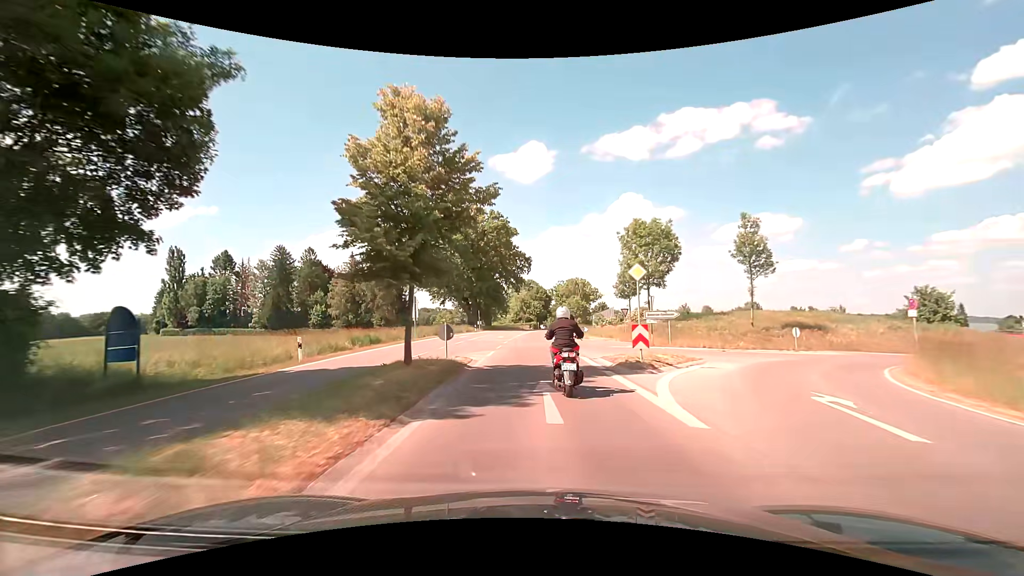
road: secondary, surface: asphalt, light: Day
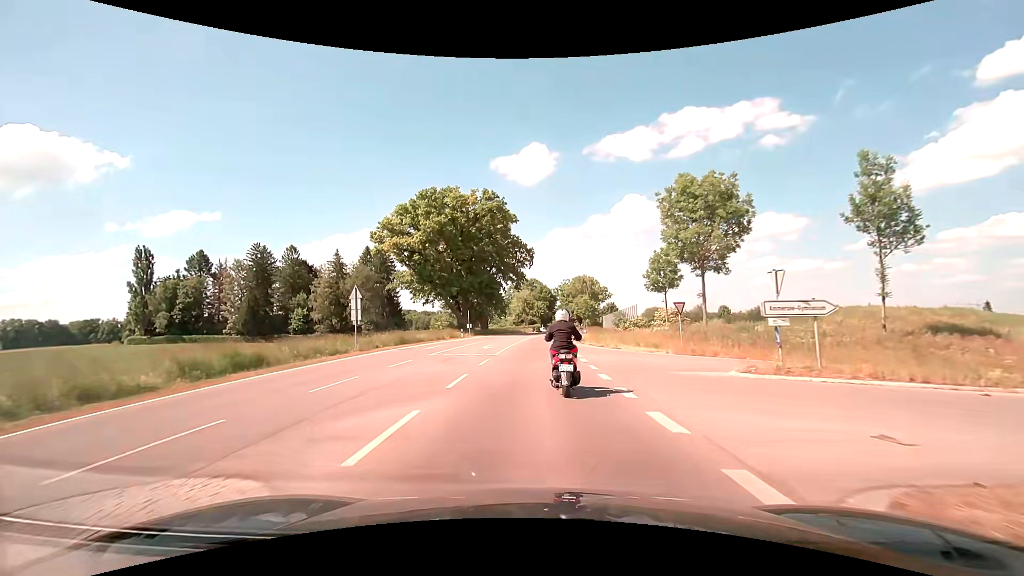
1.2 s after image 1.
(0.0, +15.0) m; 0°
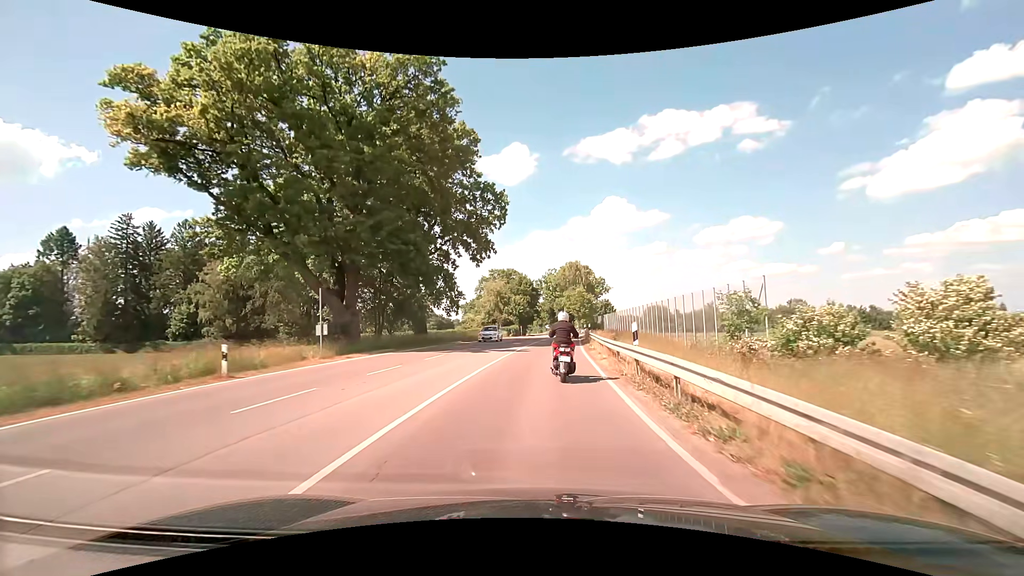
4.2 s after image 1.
(+0.5, +38.4) m; +2°
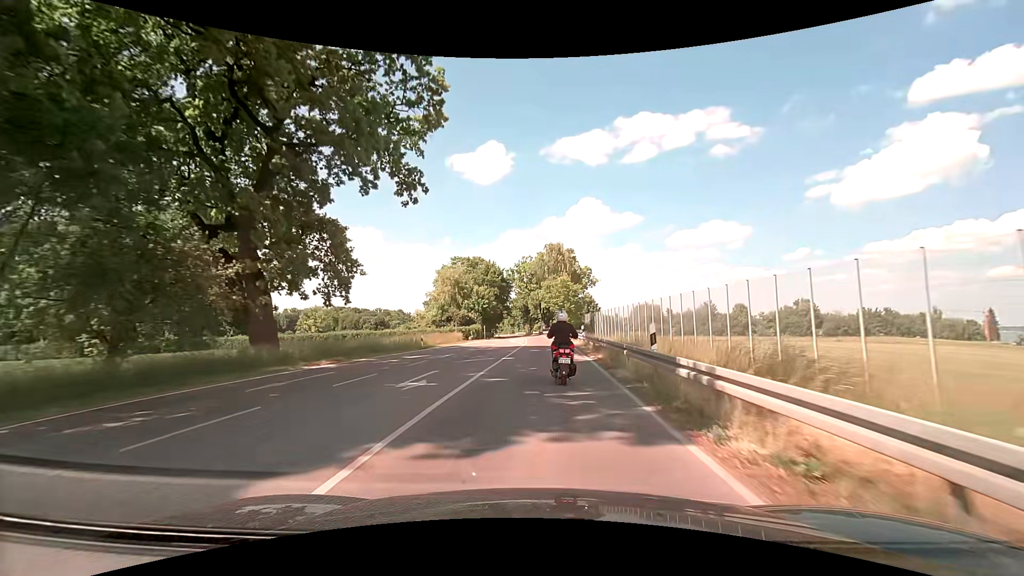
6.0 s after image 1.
(+0.7, +26.2) m; +3°
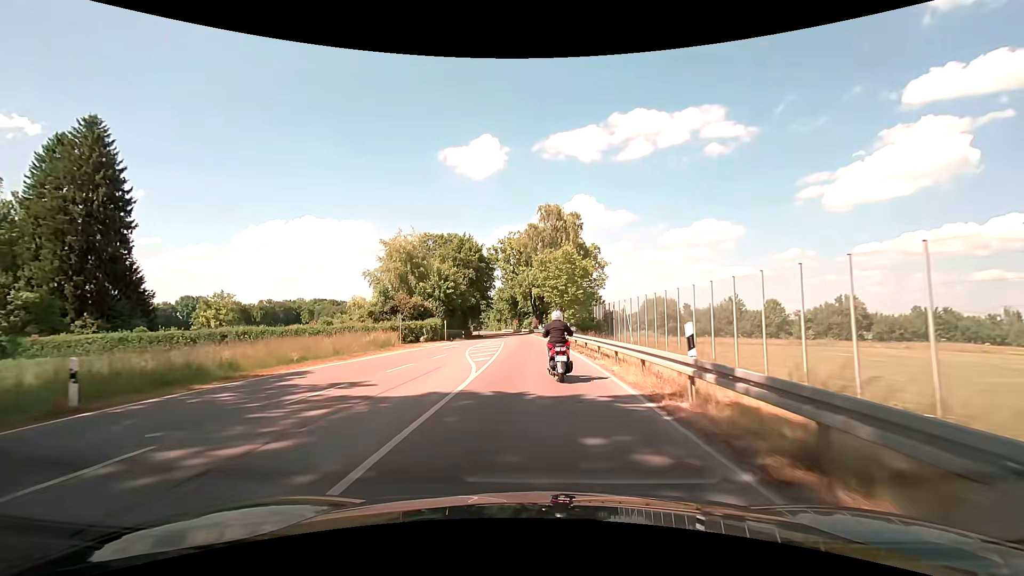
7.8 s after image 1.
(+0.5, +26.4) m; +1°
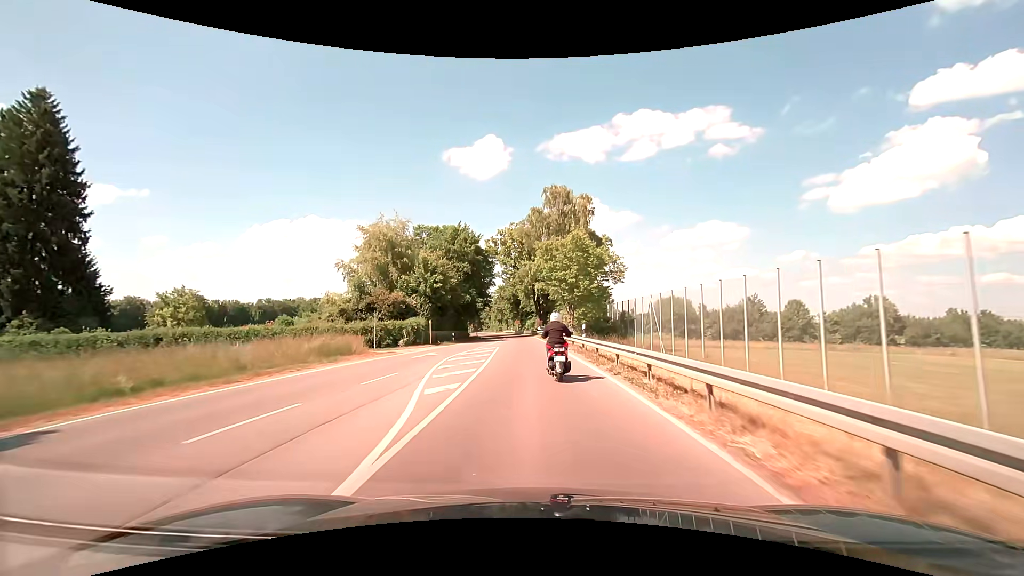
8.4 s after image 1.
(0.0, +8.8) m; -1°
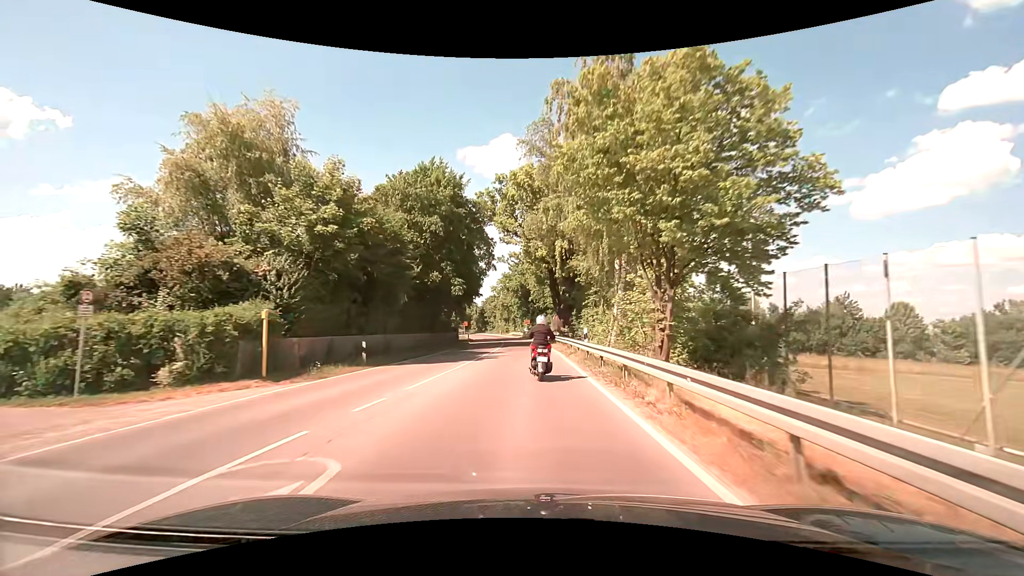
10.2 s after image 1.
(-0.3, +27.6) m; -2°
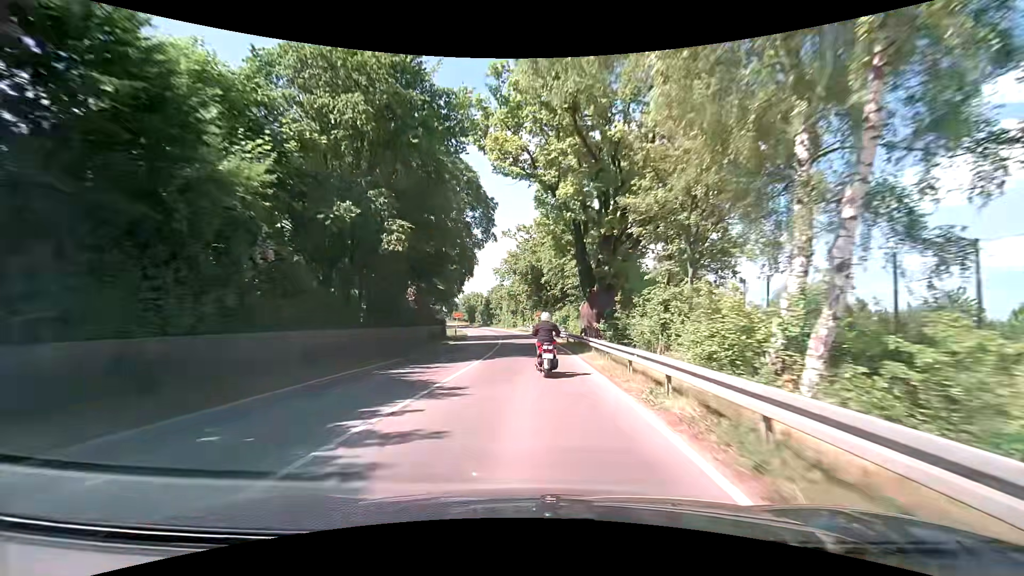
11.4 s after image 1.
(-0.2, +19.3) m; 0°
(0, +10) (-1, +20) (-1, +30) (-2, +40) (-3, +50) (-4, +60) (-5, +70) (-7, +80) (-8, +89) (-10, +99) m
